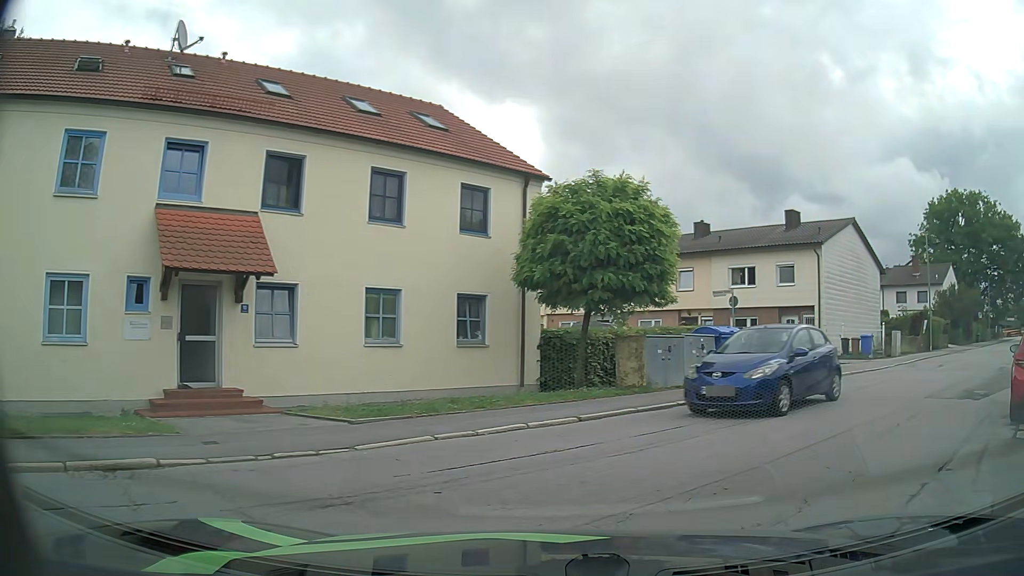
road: residential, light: Day
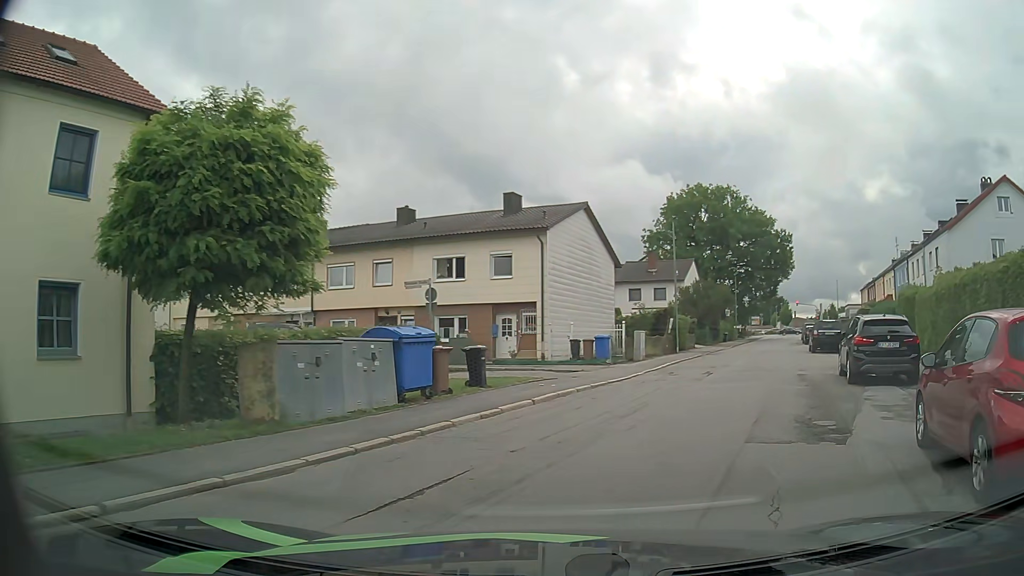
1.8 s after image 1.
(+1.0, +5.6) m; +21°
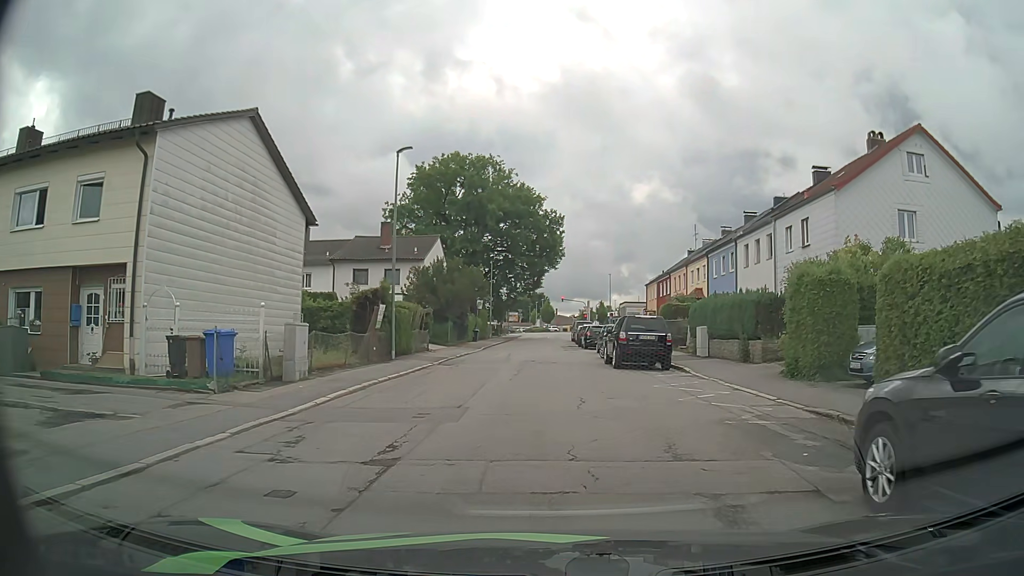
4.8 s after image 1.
(+3.7, +14.1) m; +22°
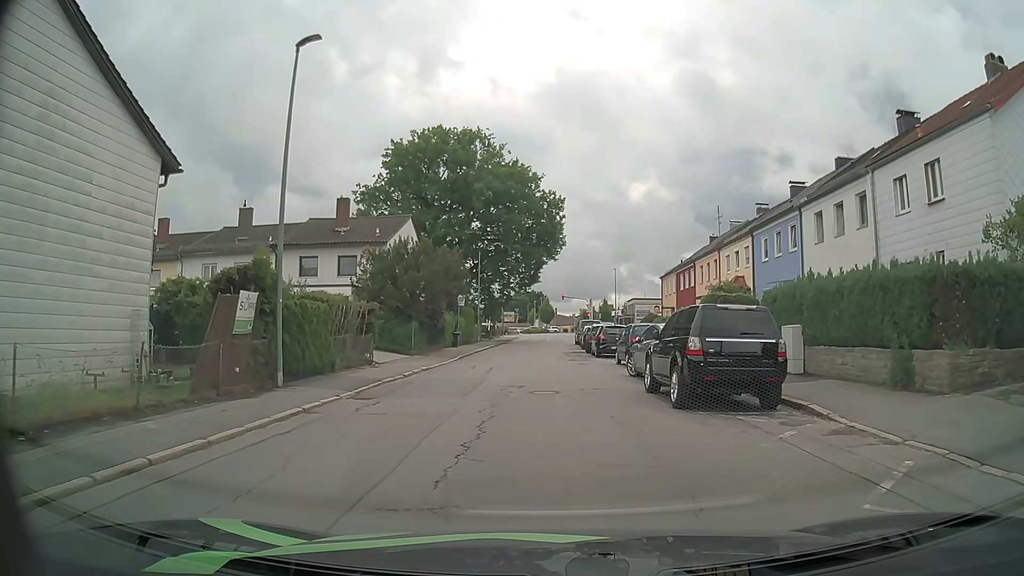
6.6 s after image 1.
(-0.1, +10.9) m; 0°
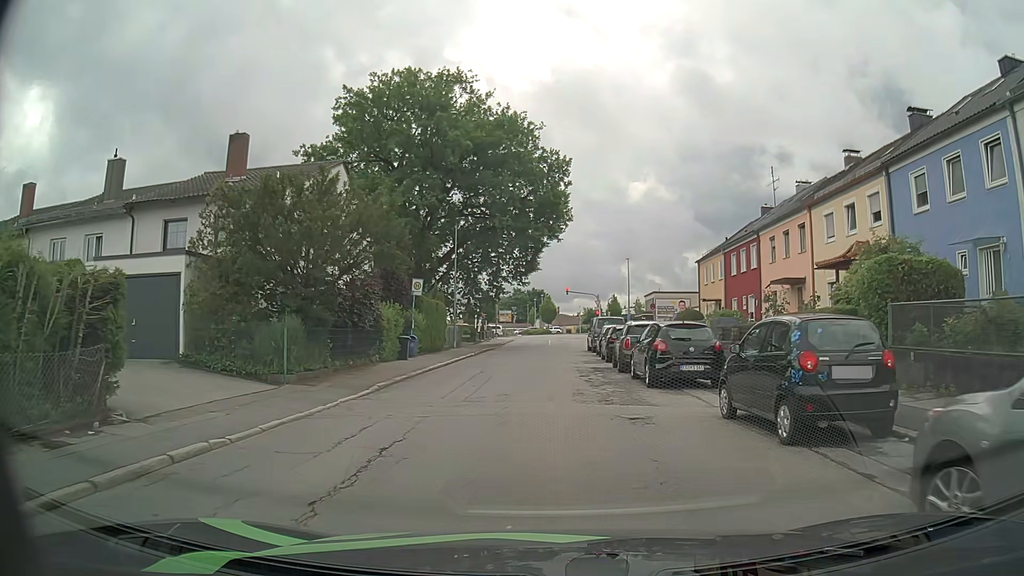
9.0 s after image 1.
(0.0, +15.3) m; 0°
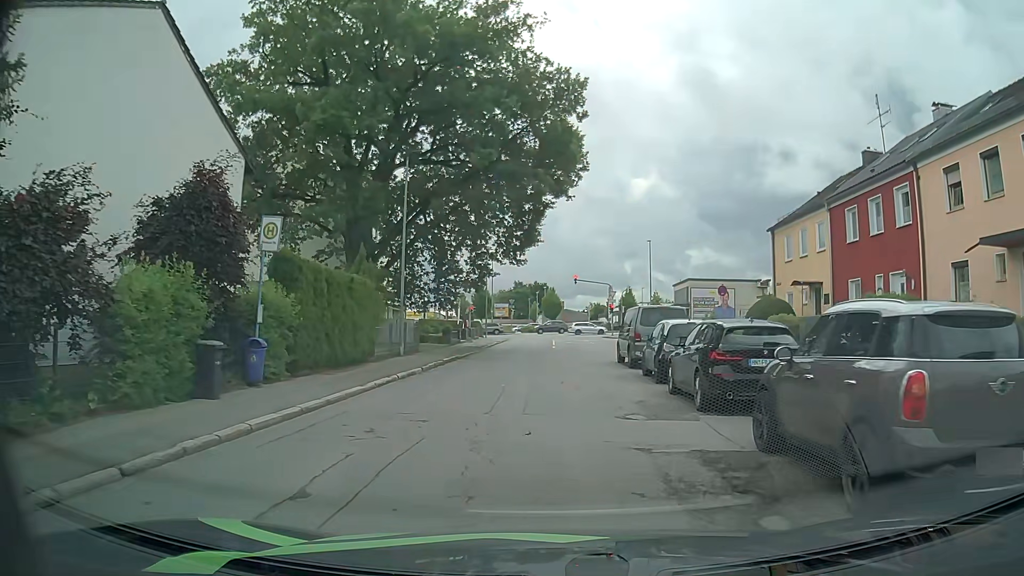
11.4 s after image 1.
(0.0, +15.9) m; 0°
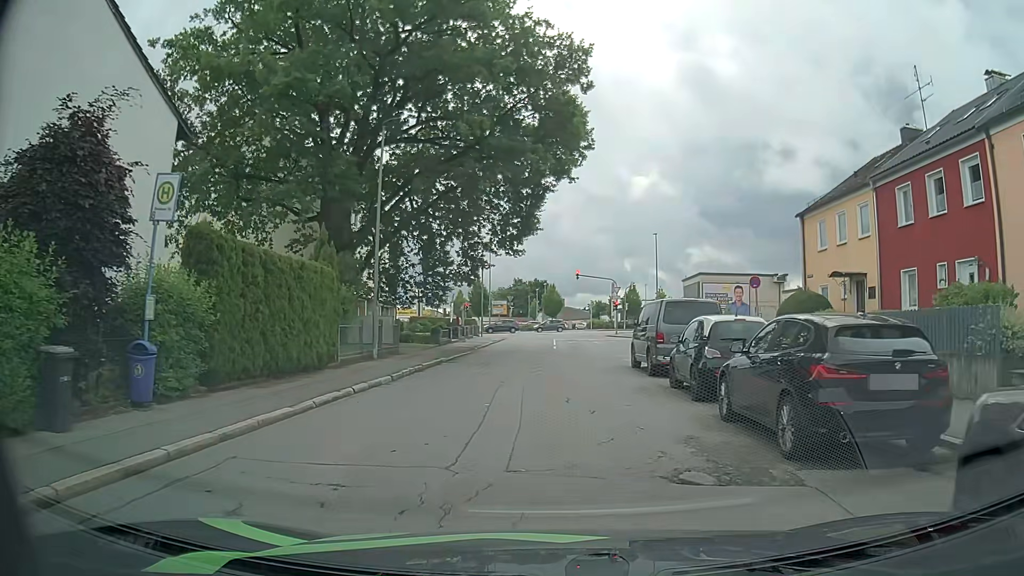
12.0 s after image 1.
(0.0, +3.8) m; 0°
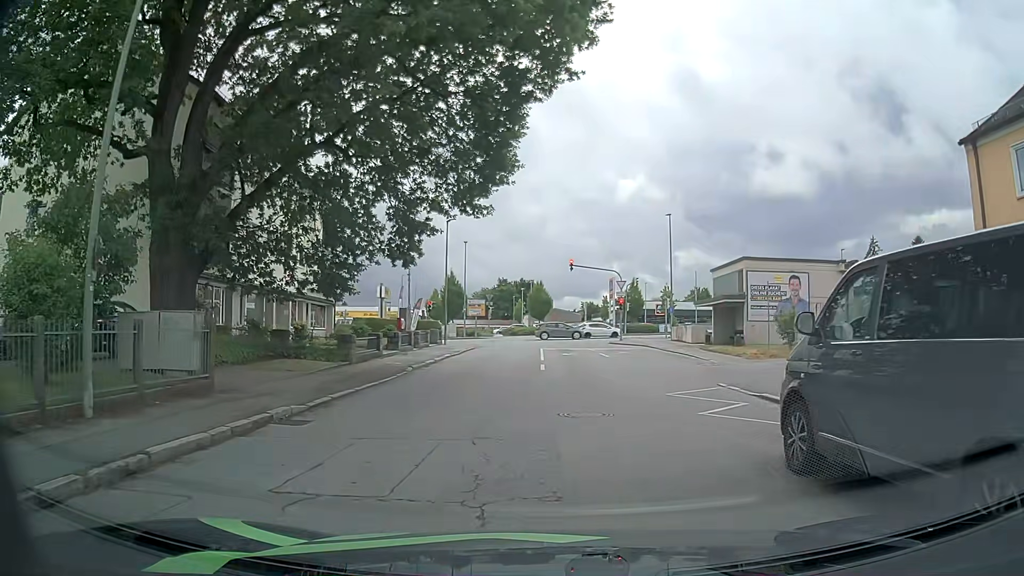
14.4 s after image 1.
(+0.1, +14.1) m; +1°
(0, +10) (+2, +20) (+4, +30) (+4, +40) (+3, +50) (+5, +59) (+13, +64) (+23, +65) (+33, +66) (+43, +67) m
